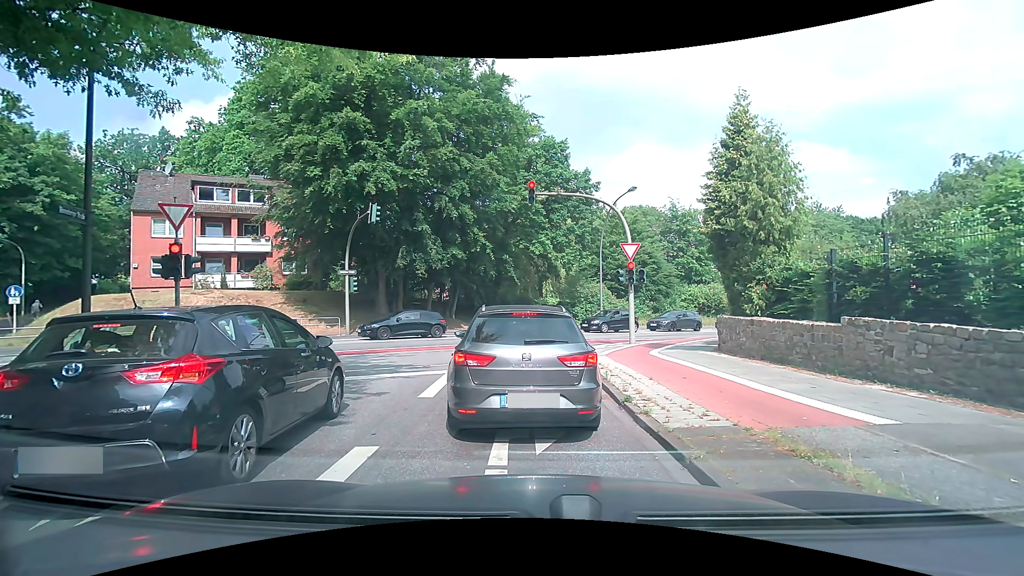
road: residential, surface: asphalt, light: Day
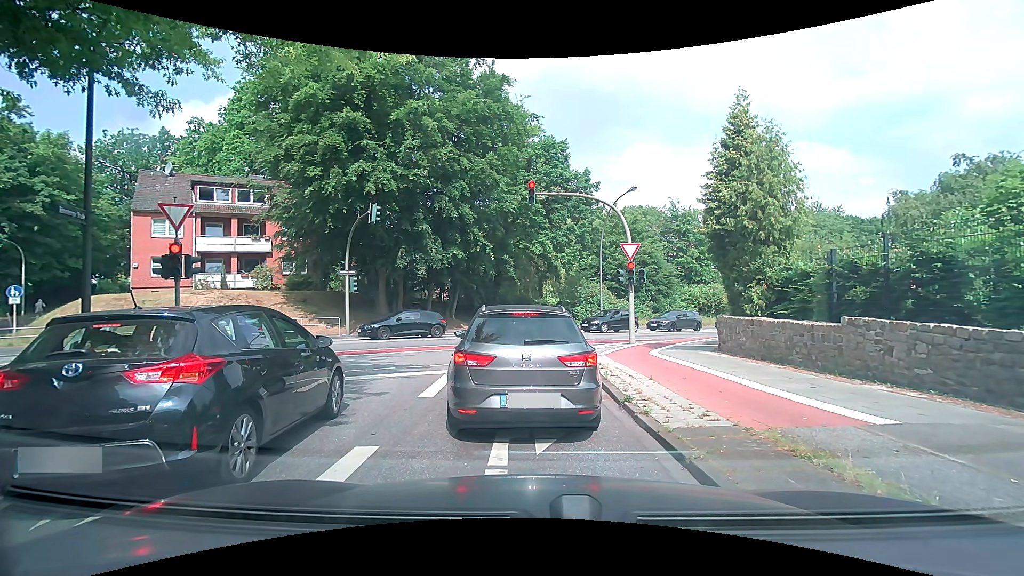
(0.0, 0.0) m; 0°
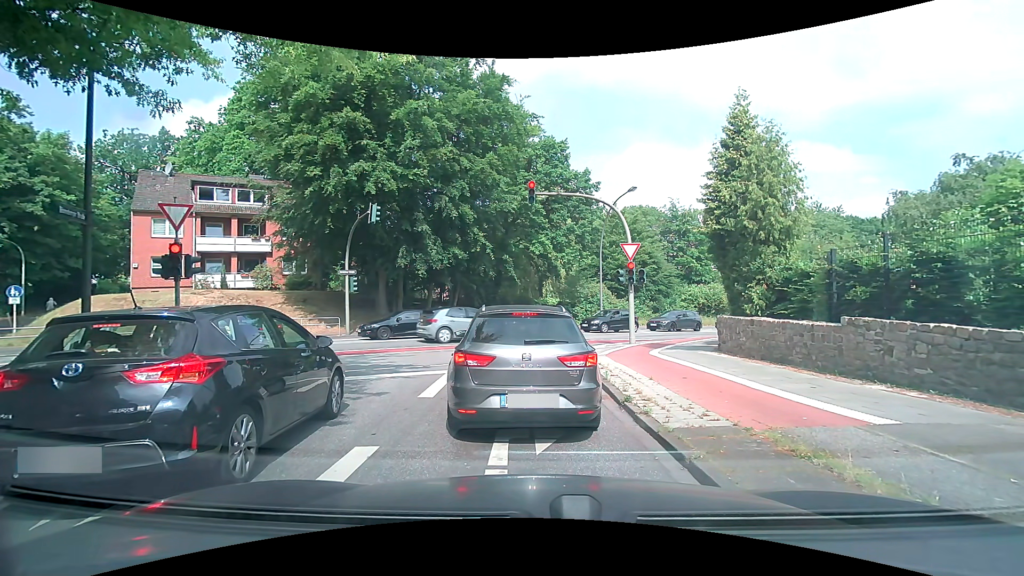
(0.0, 0.0) m; 0°
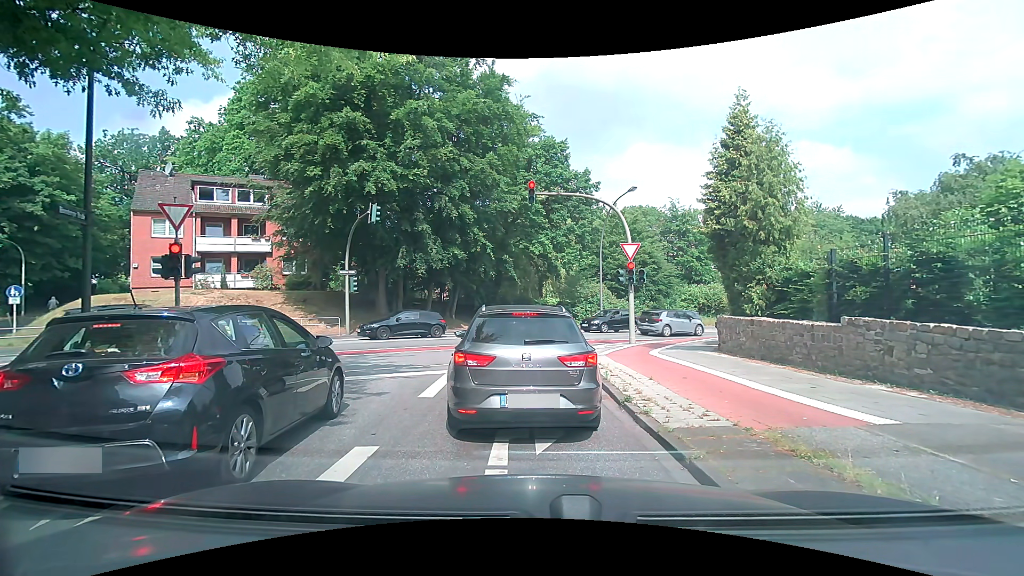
(0.0, 0.0) m; 0°
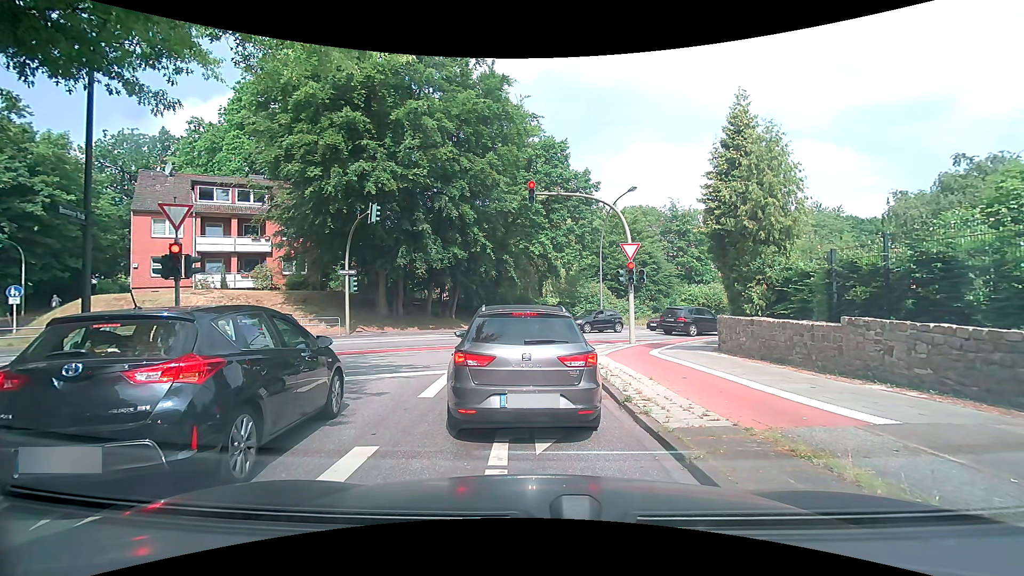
(0.0, 0.0) m; 0°
